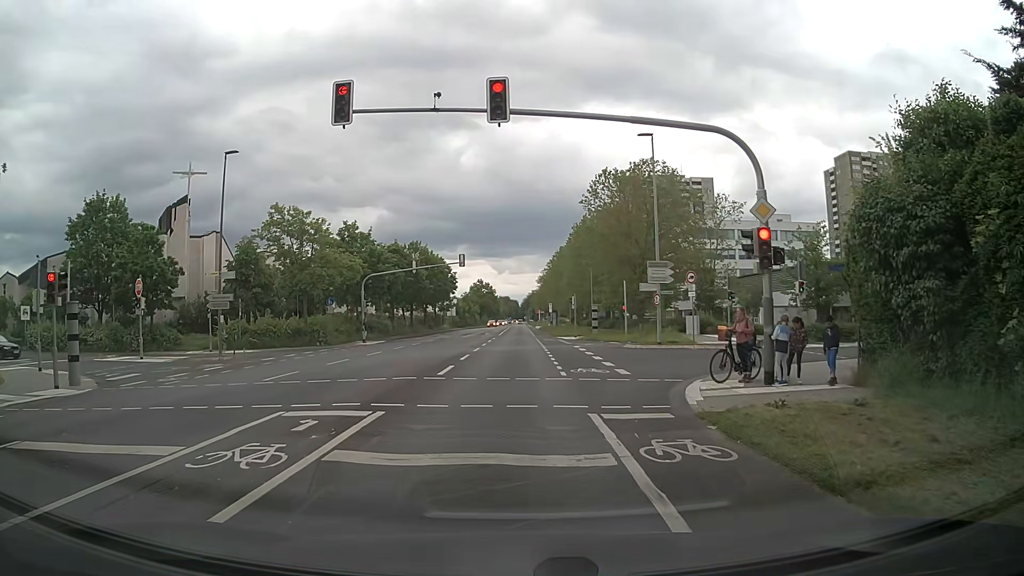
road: secondary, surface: asphalt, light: Day
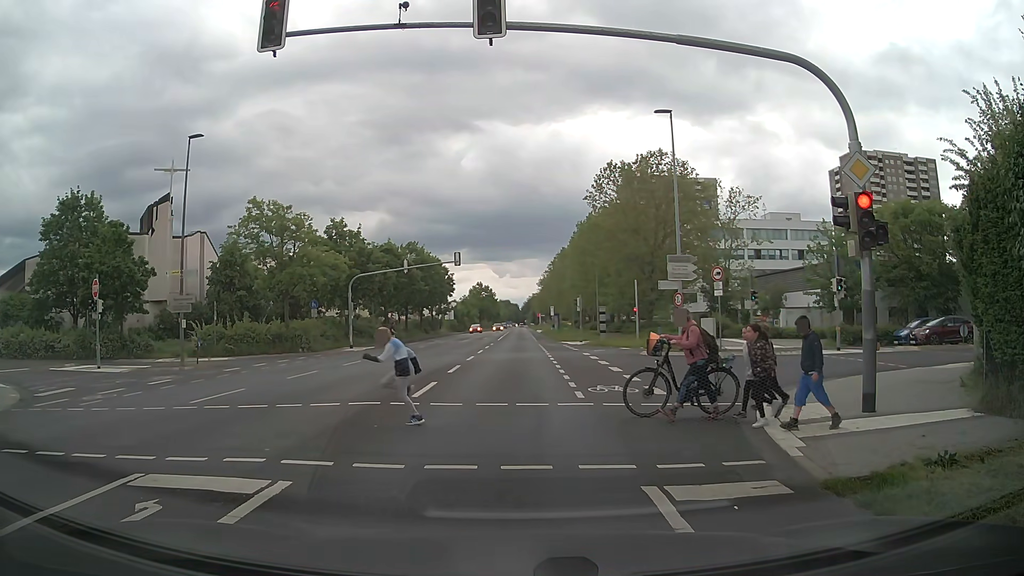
(0.0, +3.9) m; 0°
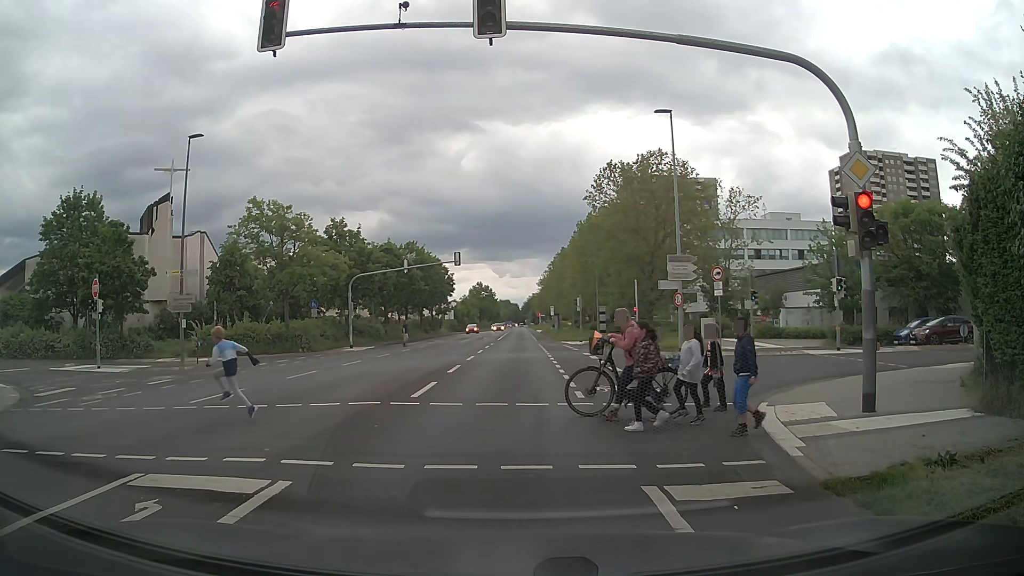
(0.0, 0.0) m; 0°
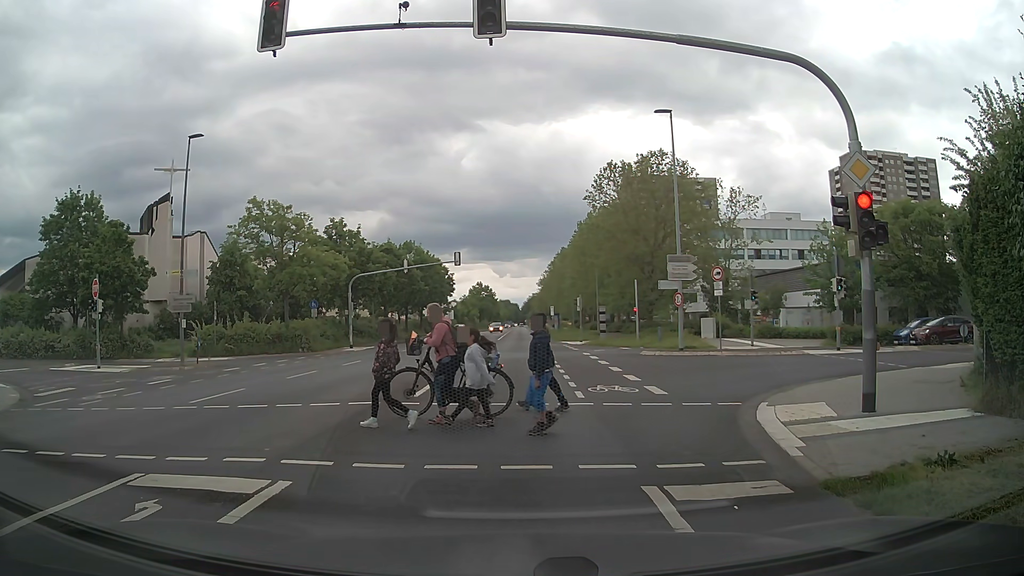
(0.0, 0.0) m; 0°
